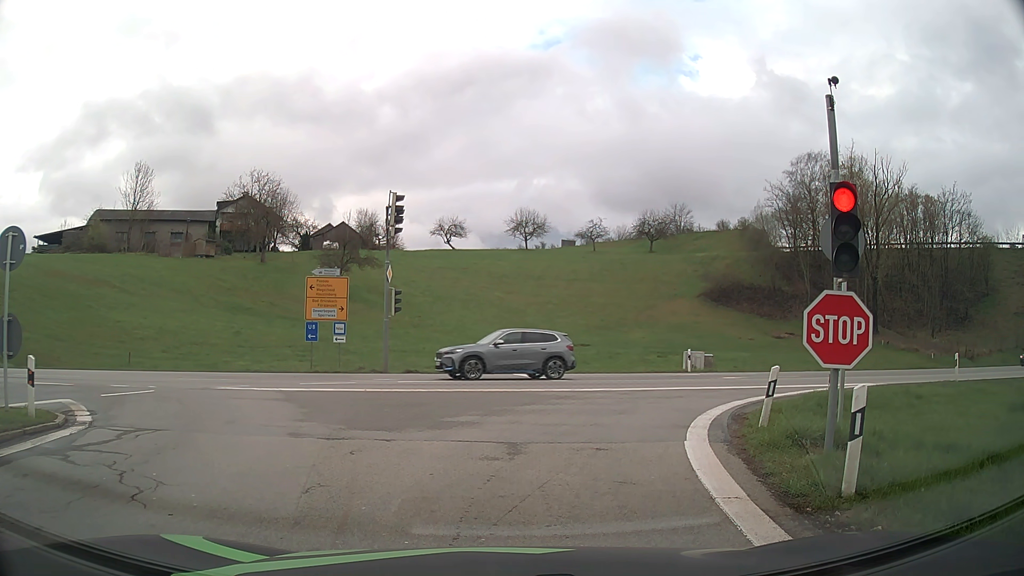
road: motorway_link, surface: asphalt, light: Day
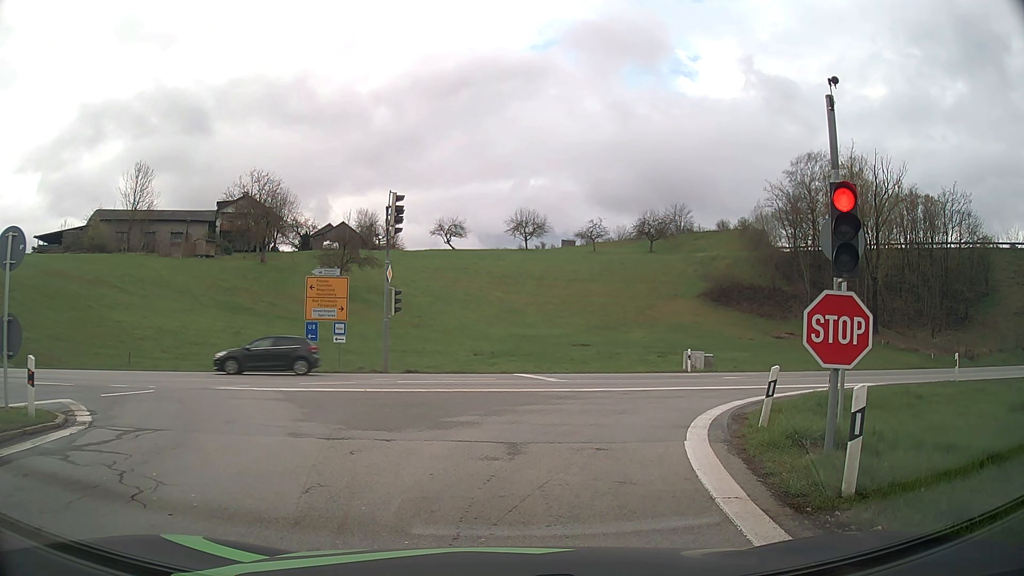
(0.0, 0.0) m; 0°
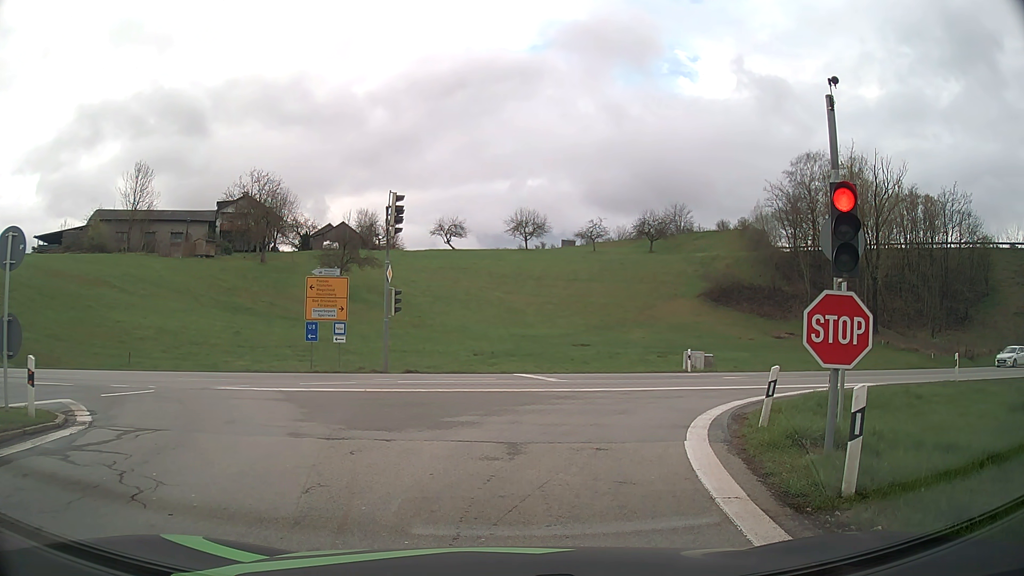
(0.0, 0.0) m; 0°
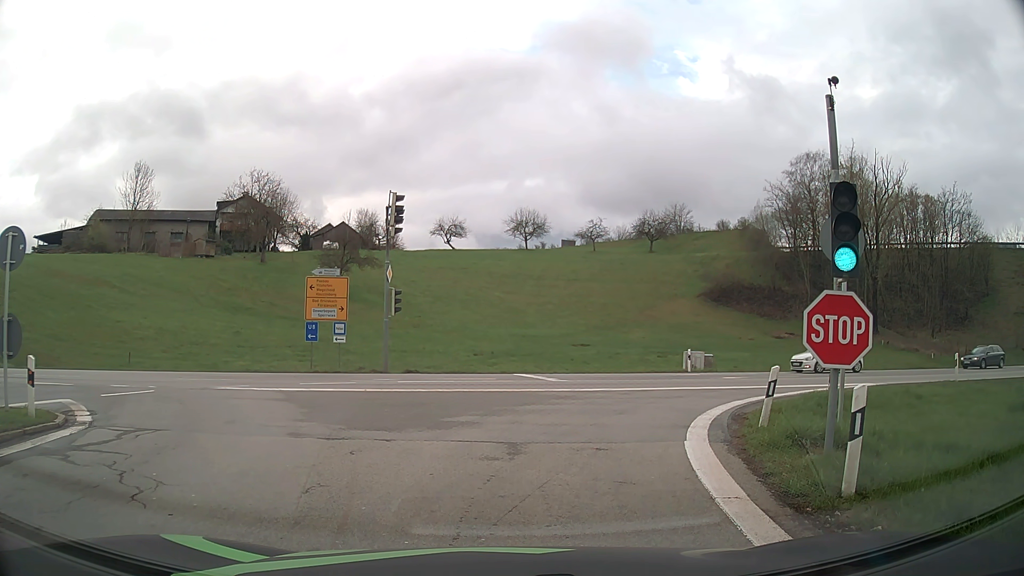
(0.0, 0.0) m; 0°
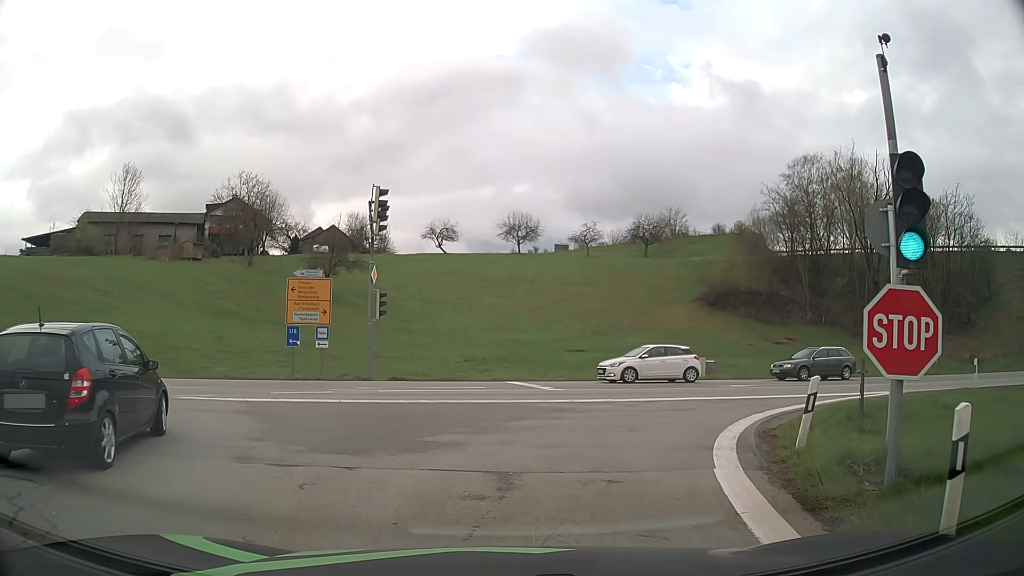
(+0.1, +1.9) m; +2°
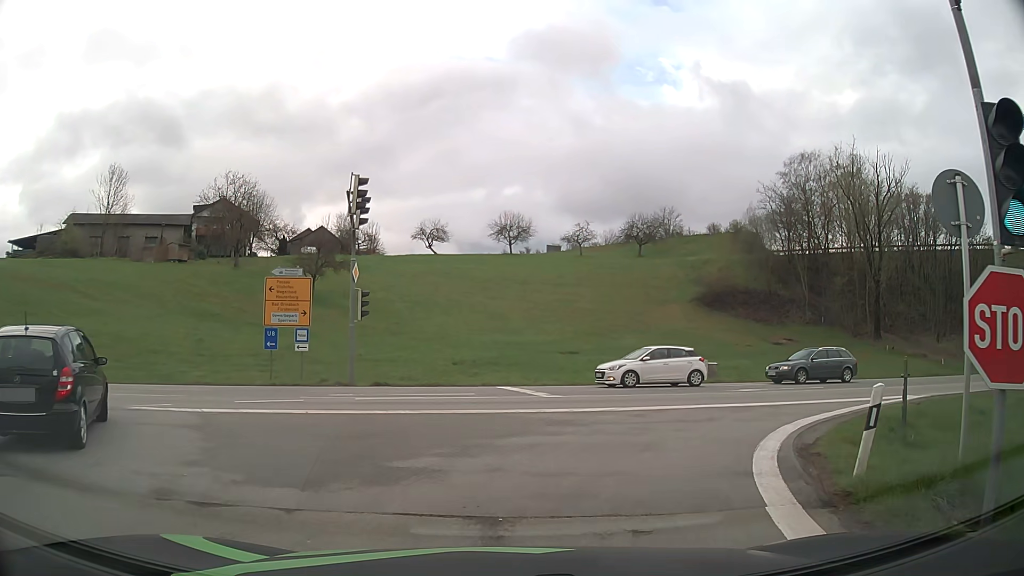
(0.0, +2.0) m; 0°
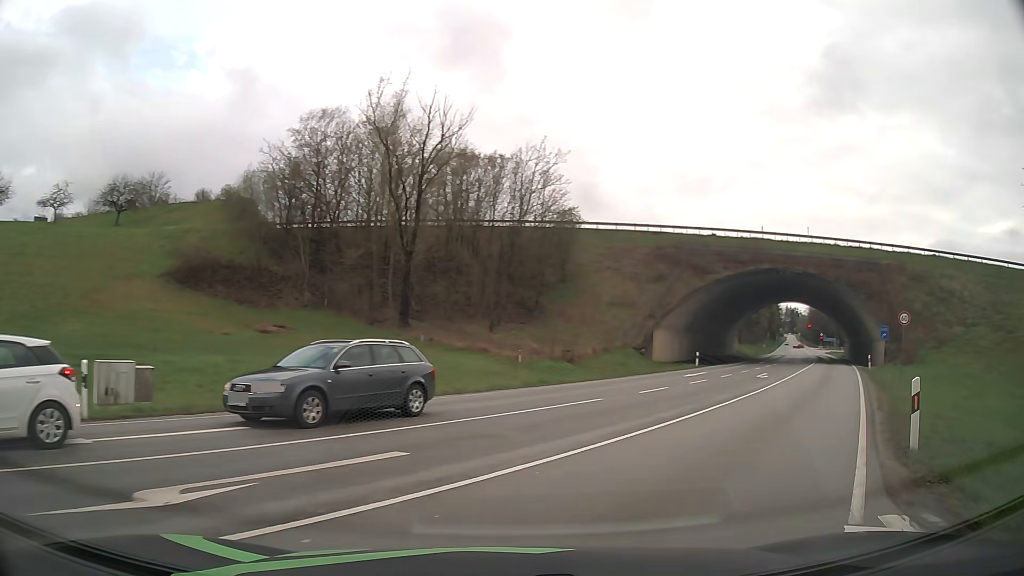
(+5.1, +15.3) m; +45°
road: primary
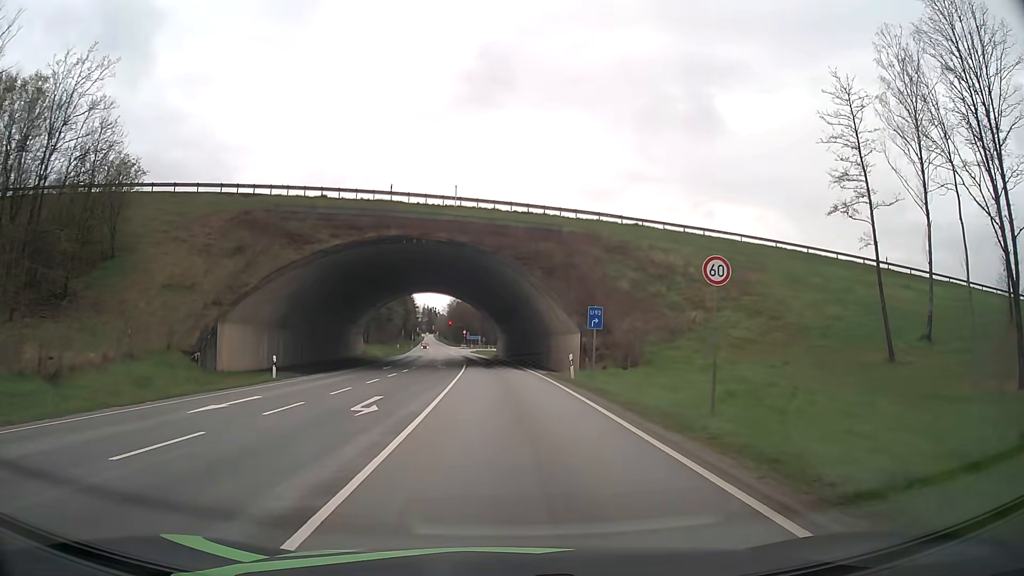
(+6.8, +17.7) m; +30°
(0, +10) (0, +20) (0, +30) (-1, +40) (-2, +50) (-2, +60) (-3, +70) (-3, +80) (-4, +90) (-5, +100) m
